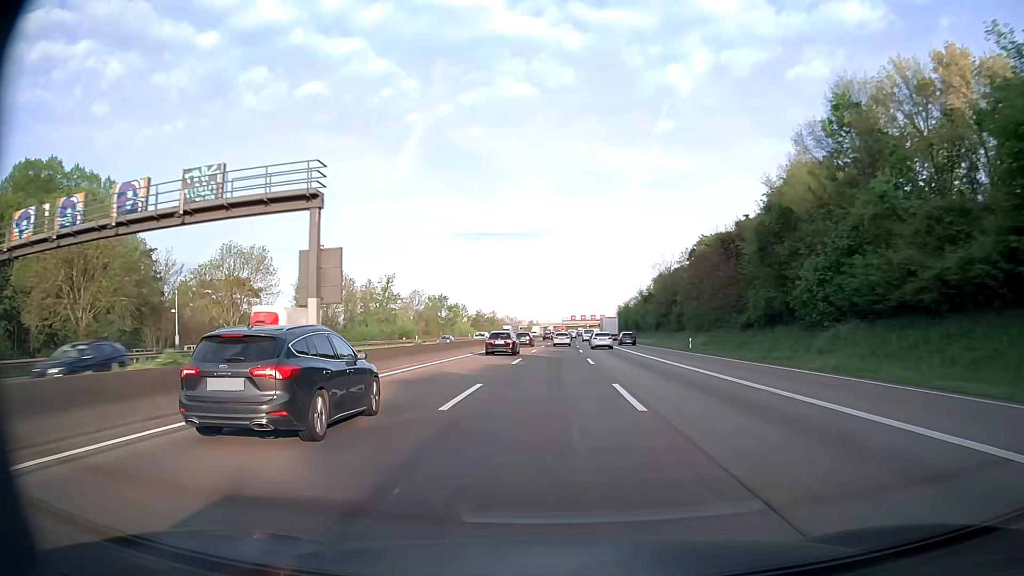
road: motorway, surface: asphalt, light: Day
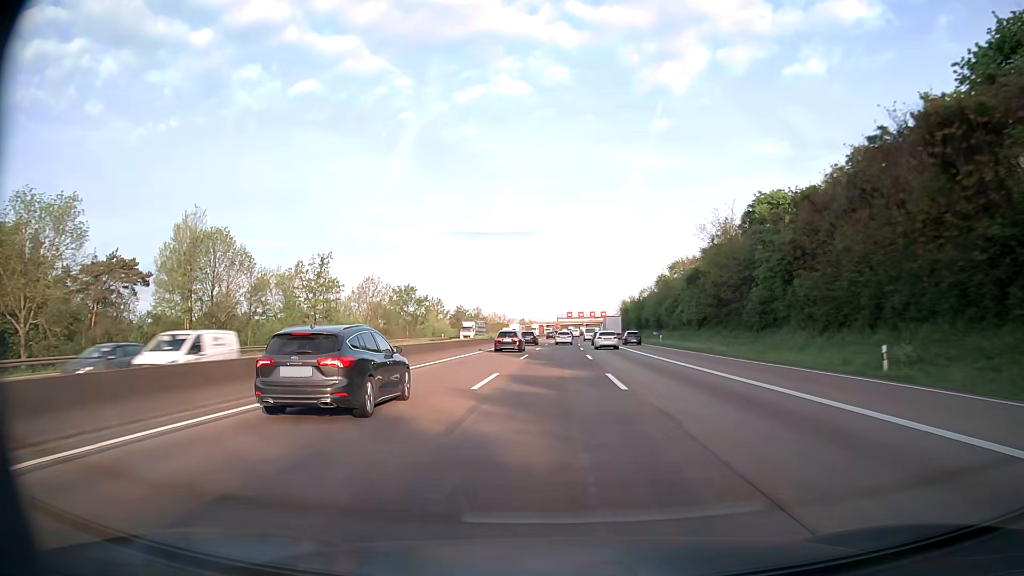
(+0.1, +31.9) m; +1°
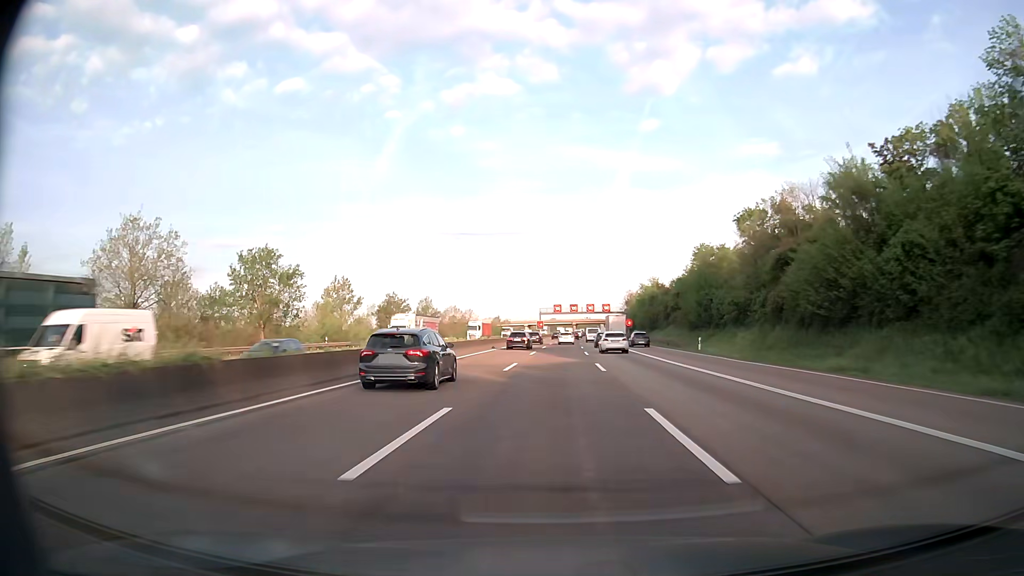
(+0.4, +63.7) m; +1°
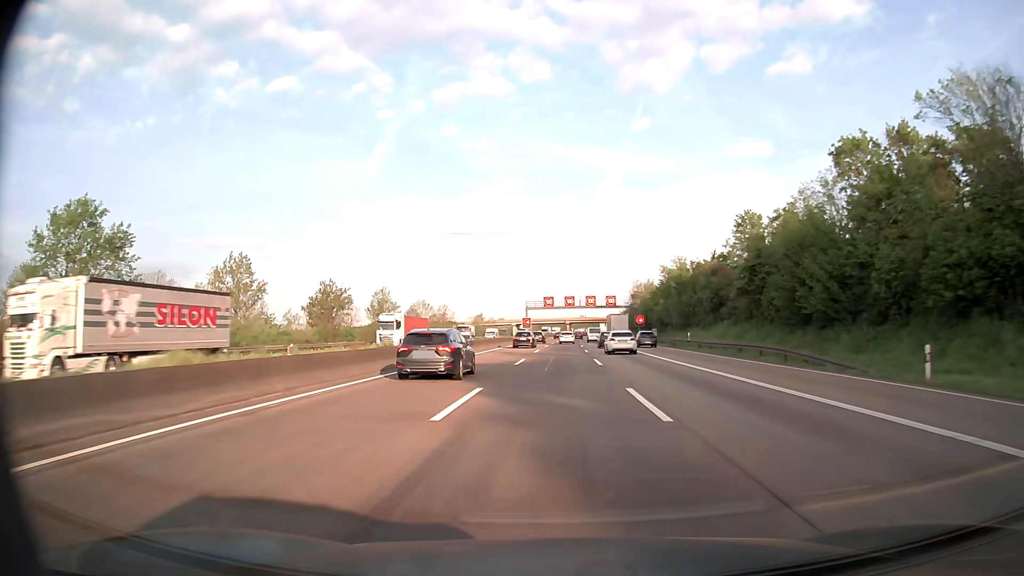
(+0.1, +31.8) m; +1°
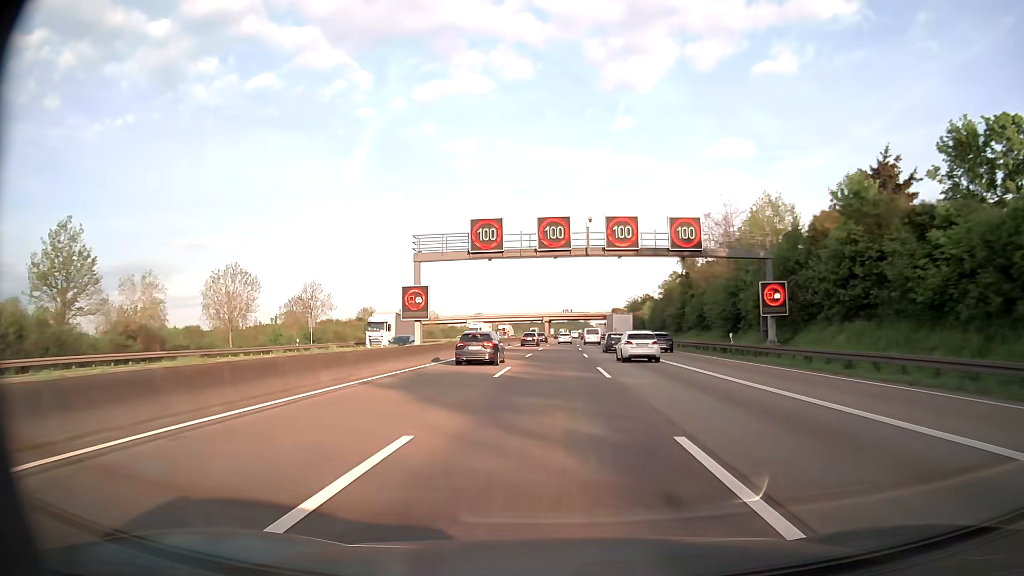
(+1.4, +79.3) m; +2°
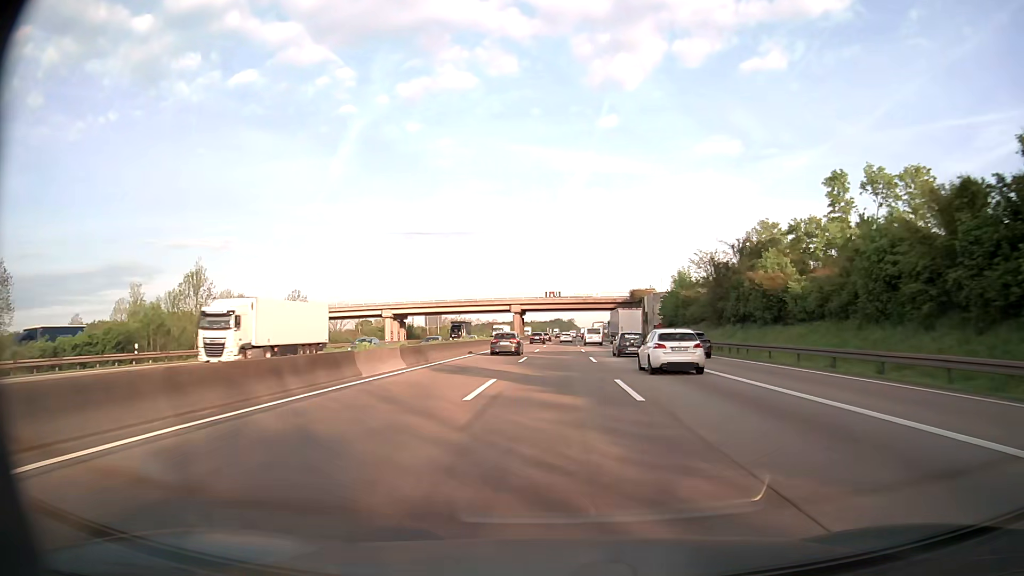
(+1.0, +79.2) m; +2°
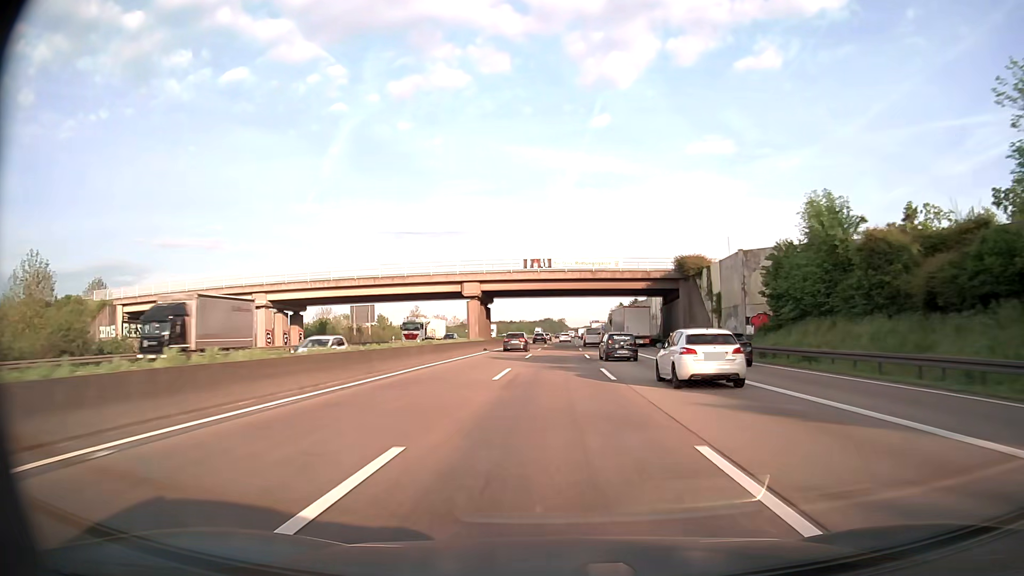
(+0.4, +47.6) m; +1°
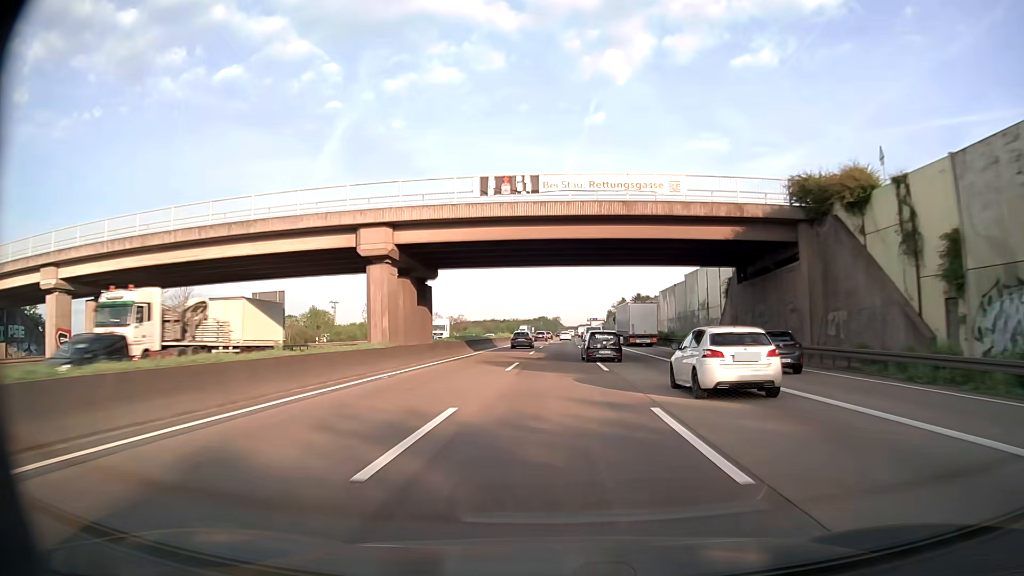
(+0.1, +31.9) m; 0°
(0, +10) (0, +20) (0, +30) (0, +40) (0, +50) (0, +60) (0, +70) (0, +80) (+1, +90) (+1, +100) m
